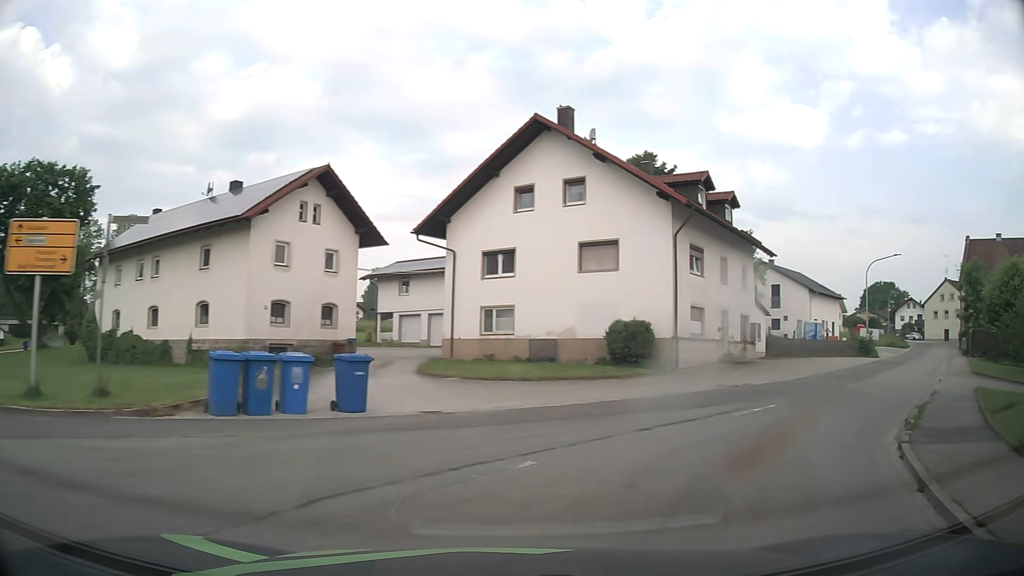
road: tertiary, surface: asphalt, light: Day
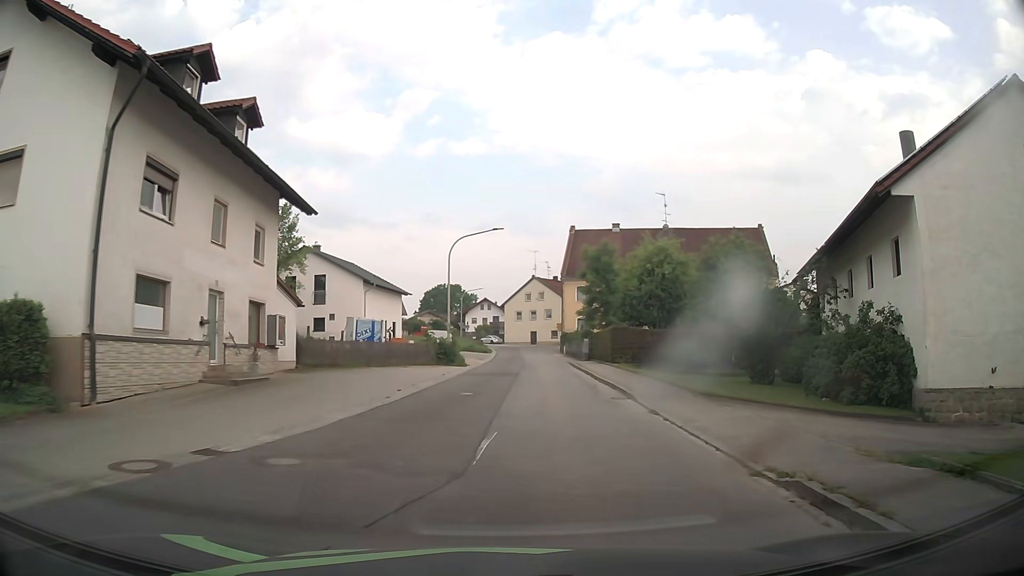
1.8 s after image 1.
(+4.8, +13.2) m; +39°
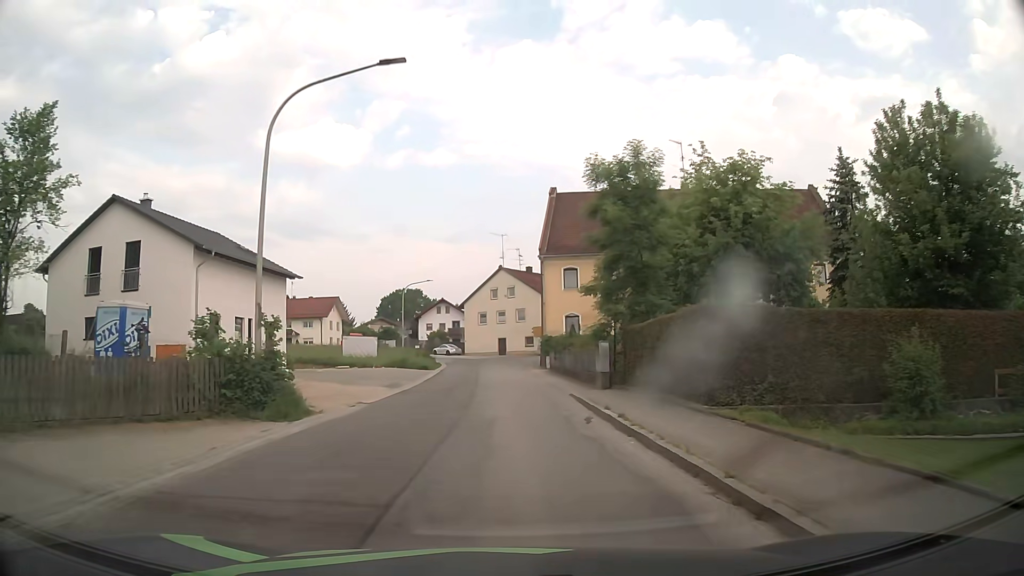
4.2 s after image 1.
(+0.8, +24.1) m; +2°
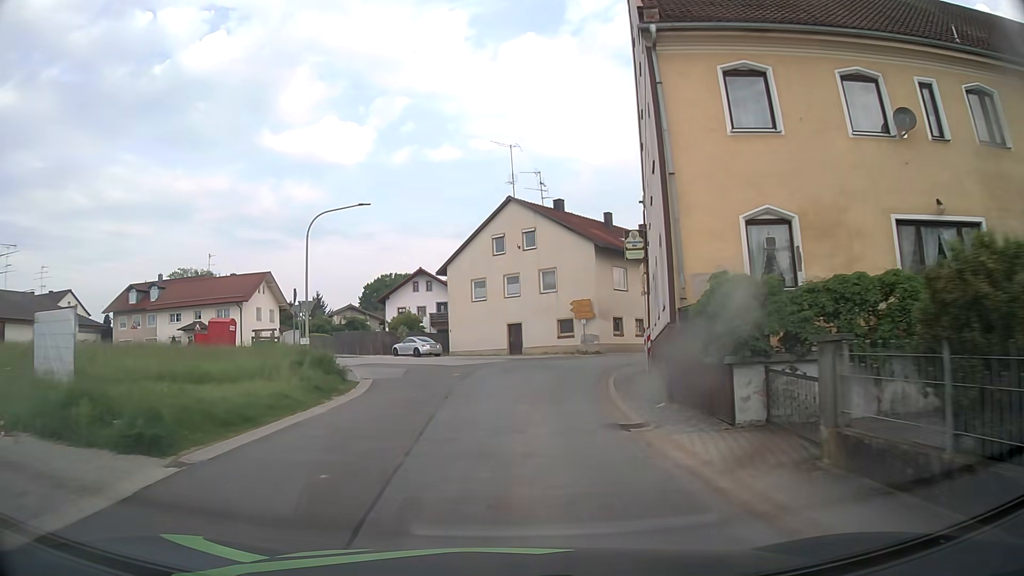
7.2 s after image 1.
(-0.9, +34.7) m; -1°
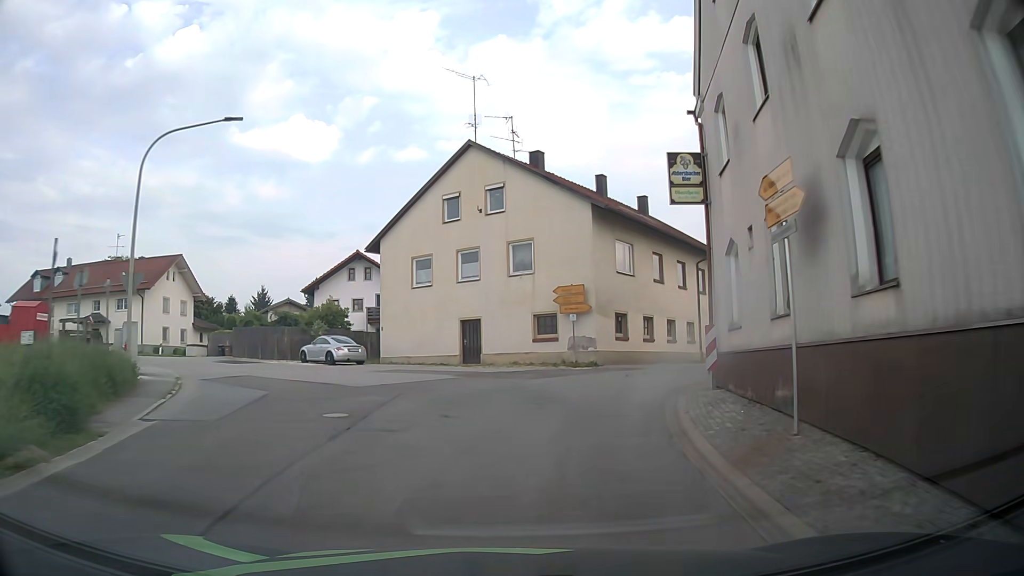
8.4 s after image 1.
(+0.2, +12.8) m; +3°
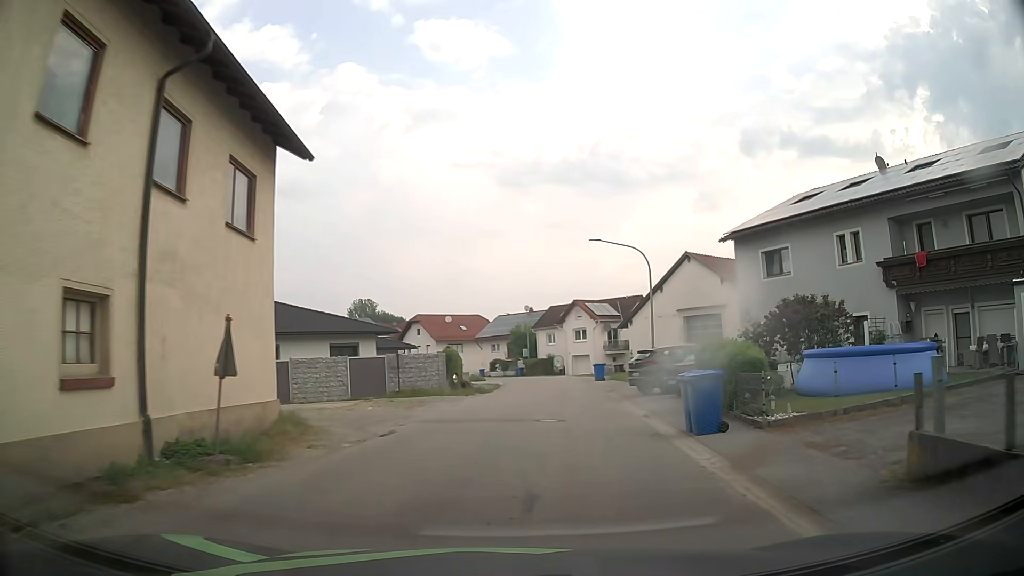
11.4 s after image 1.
(+8.0, +27.1) m; +38°
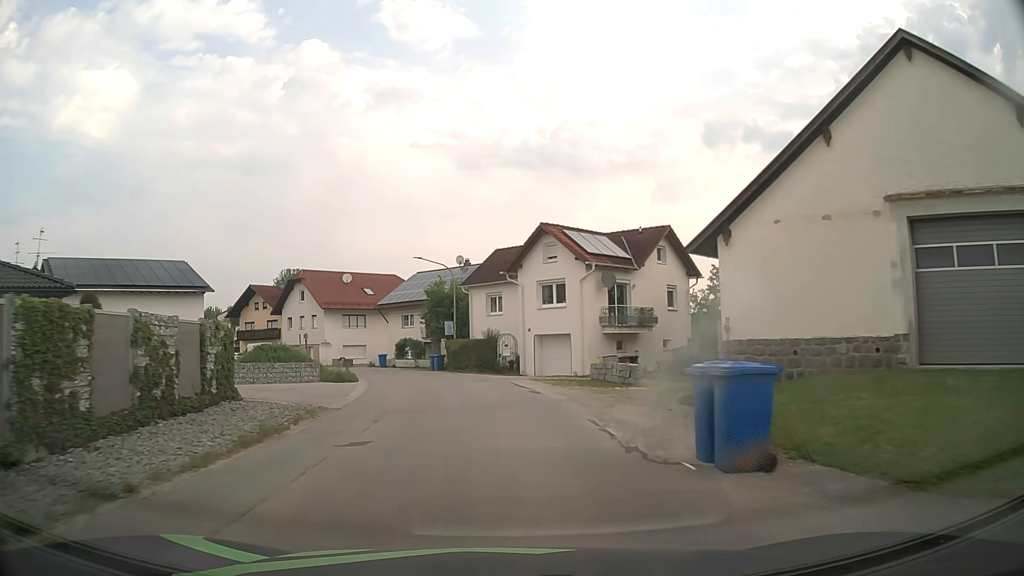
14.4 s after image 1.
(+2.9, +34.5) m; +4°
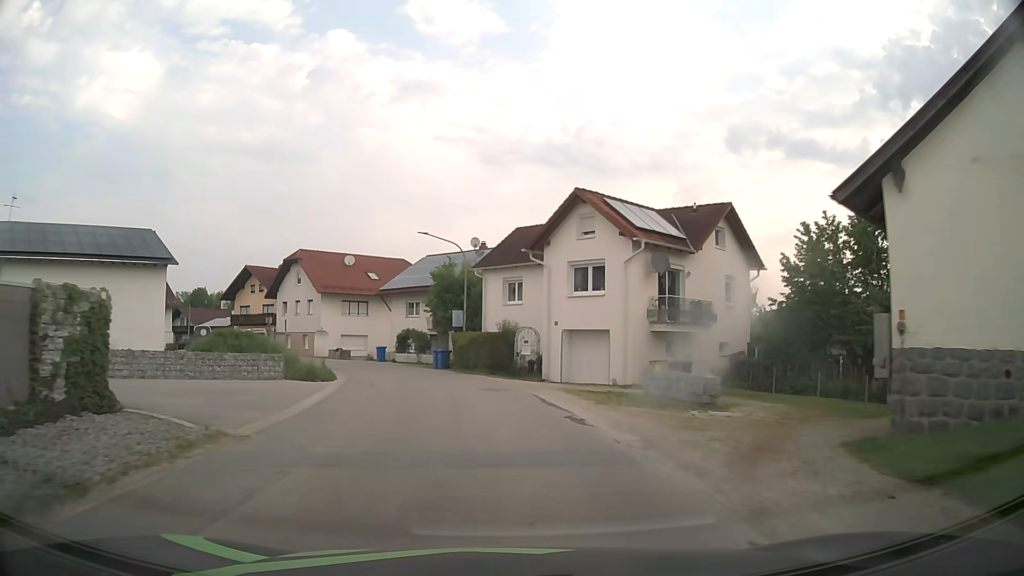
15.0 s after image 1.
(-0.1, +7.3) m; -1°
(0, +10) (-2, +20) (-4, +30) (-7, +39) (-12, +48) (-18, +56) (-25, +63) (-33, +69) (-42, +74) (-51, +78) m
